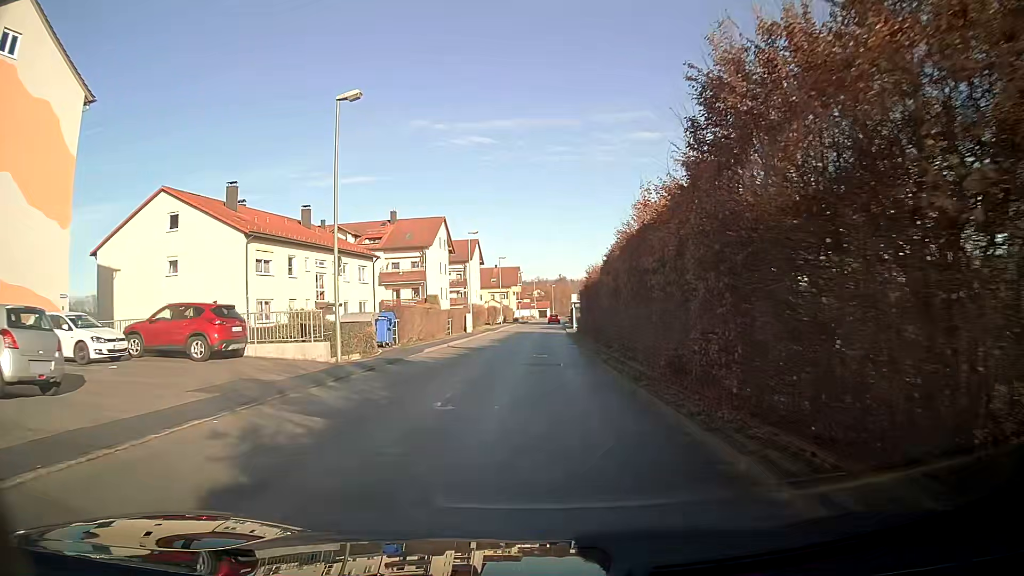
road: unclassified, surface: asphalt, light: Day
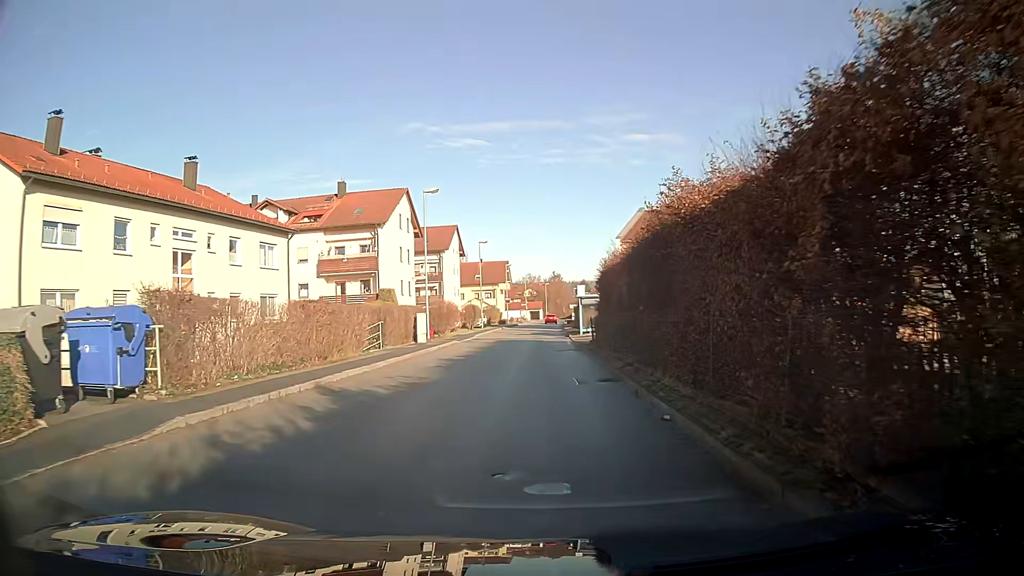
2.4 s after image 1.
(+0.1, +18.5) m; +1°
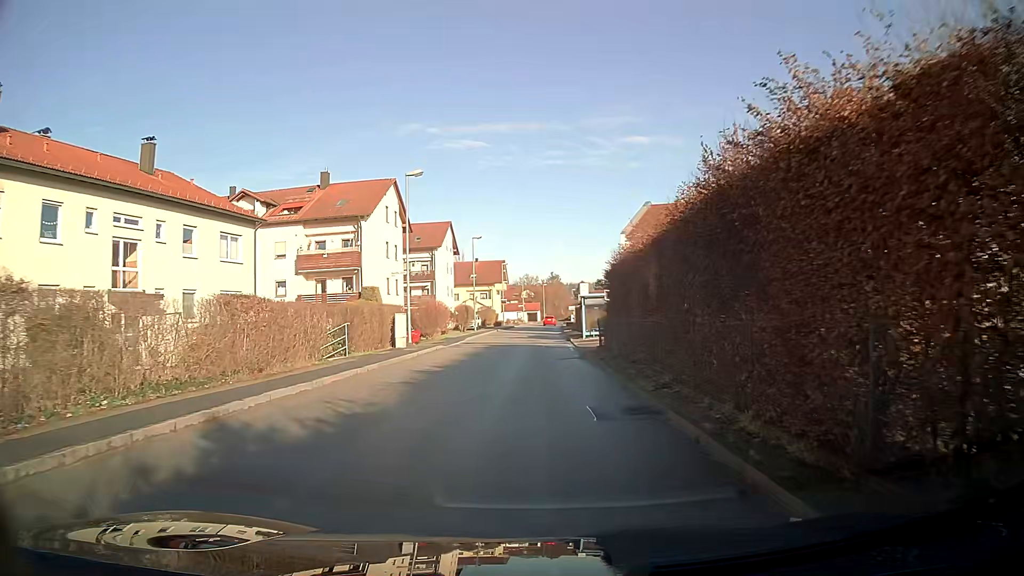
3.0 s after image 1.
(0.0, +4.6) m; 0°
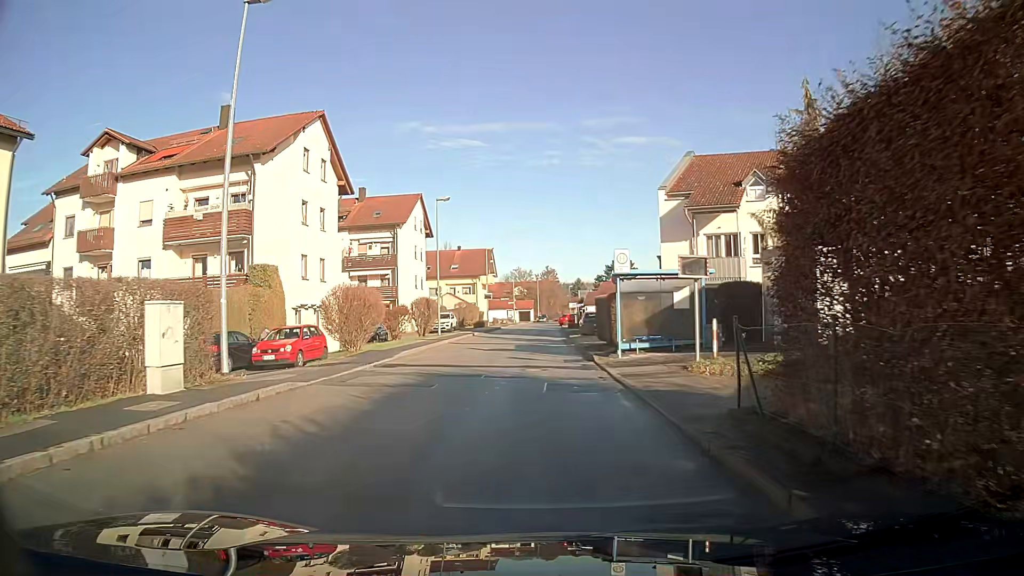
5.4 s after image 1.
(+0.1, +18.5) m; +1°
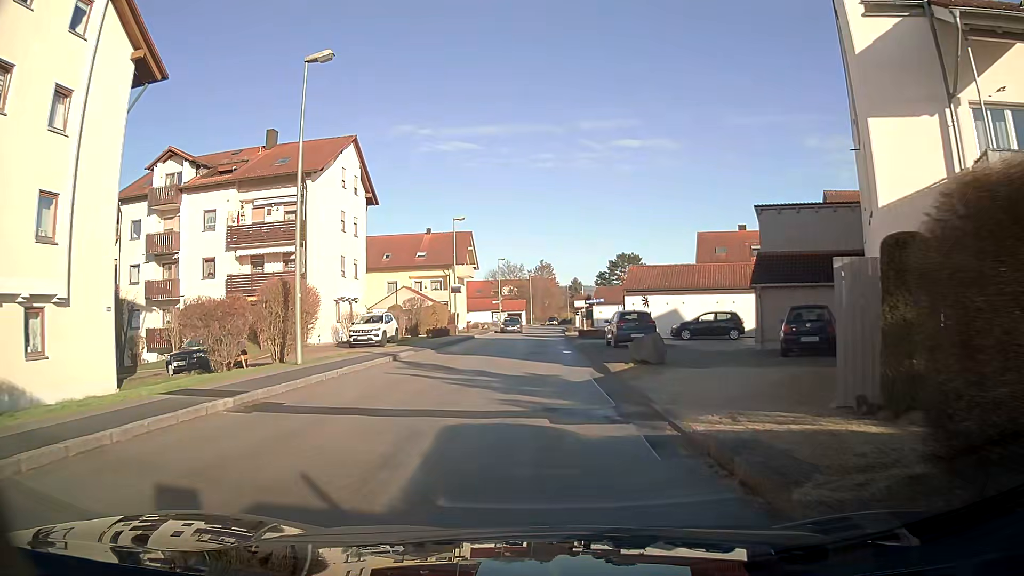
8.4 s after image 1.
(+0.1, +23.1) m; +1°
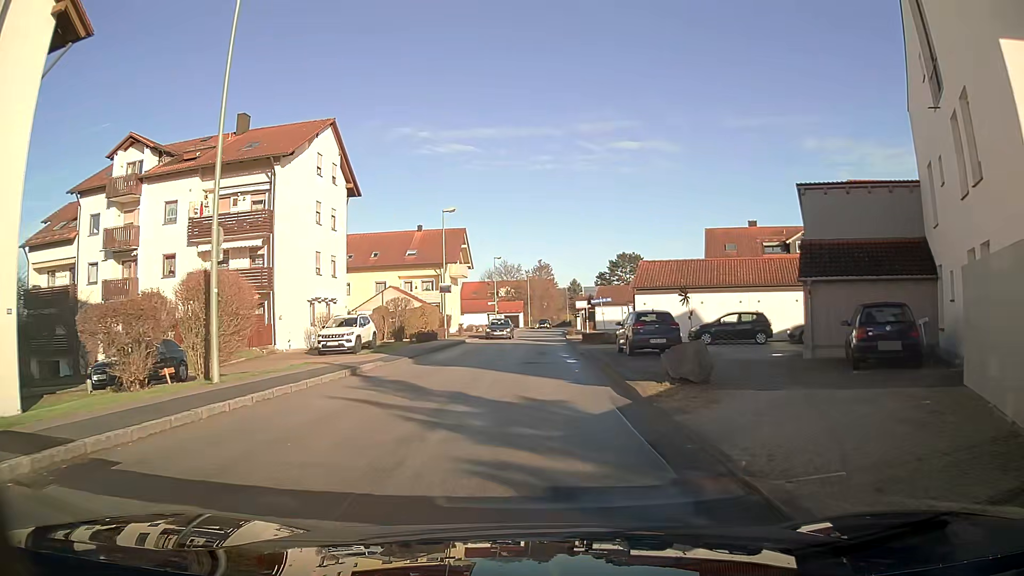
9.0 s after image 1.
(0.0, +4.6) m; 0°
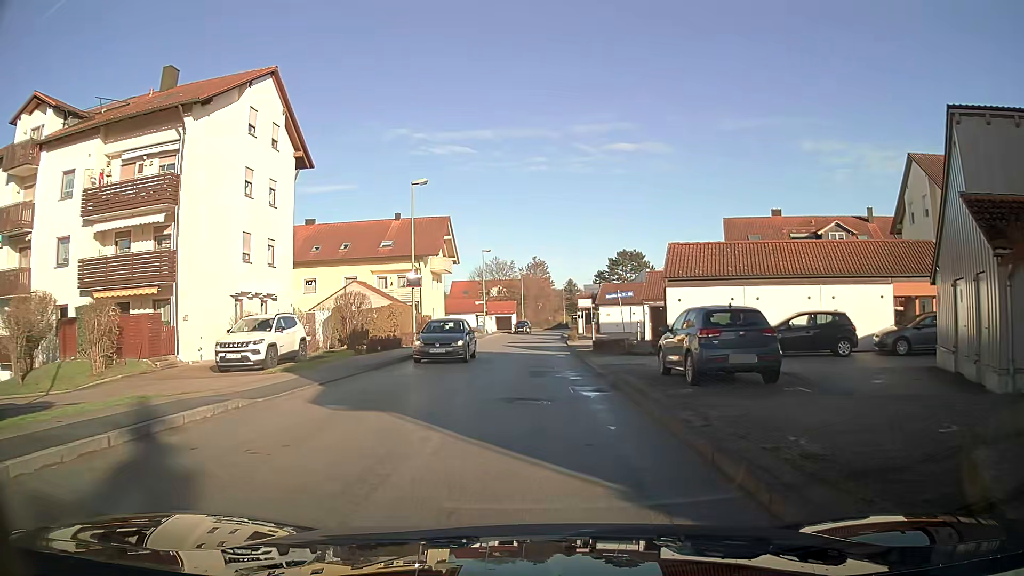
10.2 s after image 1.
(0.0, +9.2) m; +1°
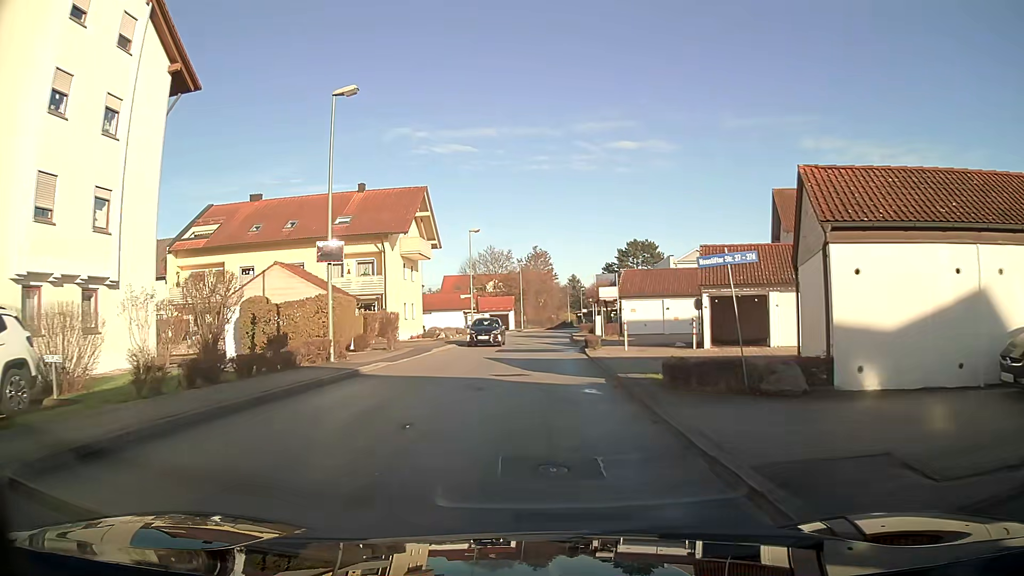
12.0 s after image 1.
(0.0, +13.9) m; 0°
(0, +10) (0, +20) (0, +30) (+1, +40) (+1, +50) (+2, +60) (+3, +70) (+4, +80) (+7, +90) (+9, +99) m
